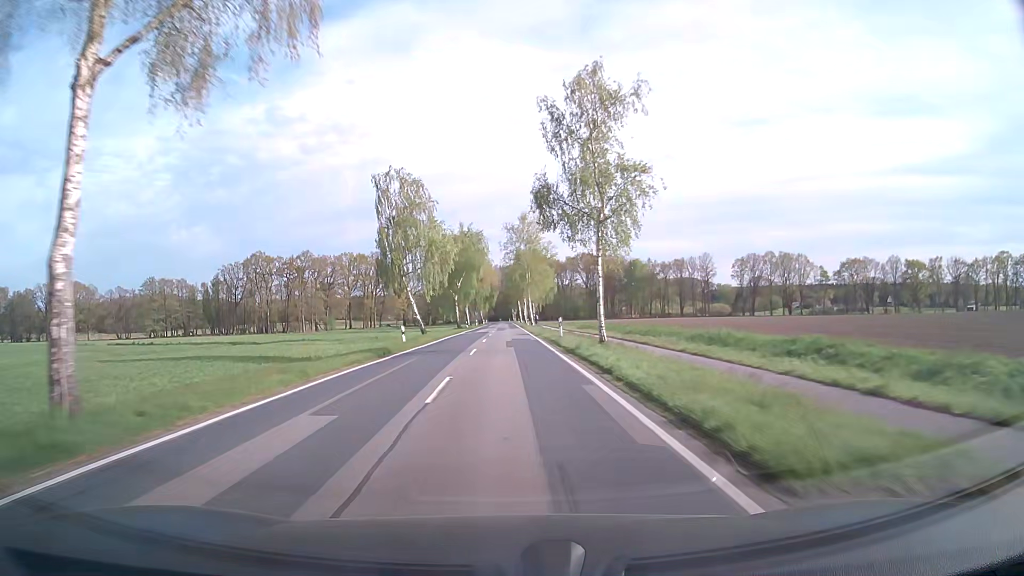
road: secondary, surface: asphalt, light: Day
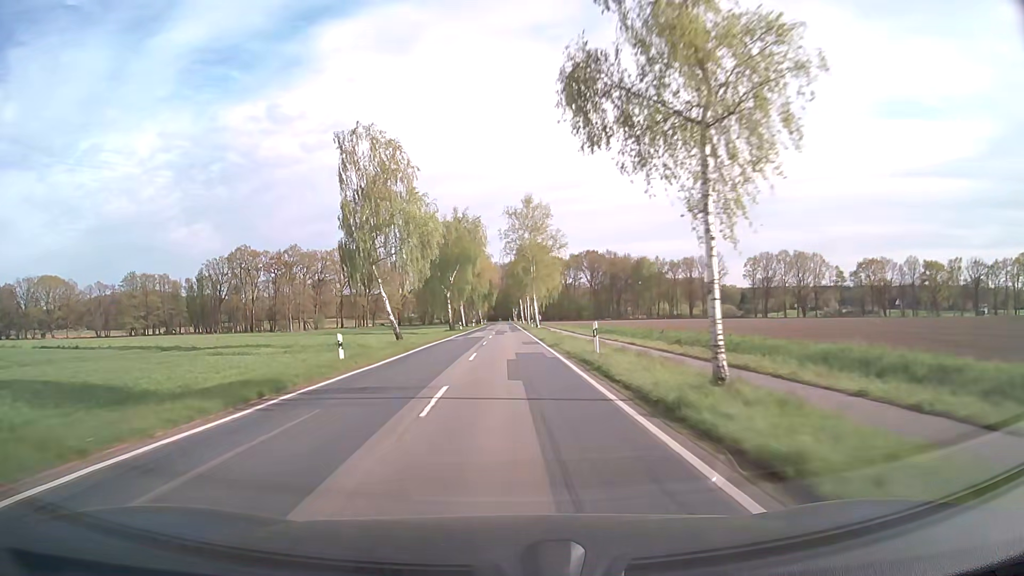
(0.0, +12.8) m; 0°
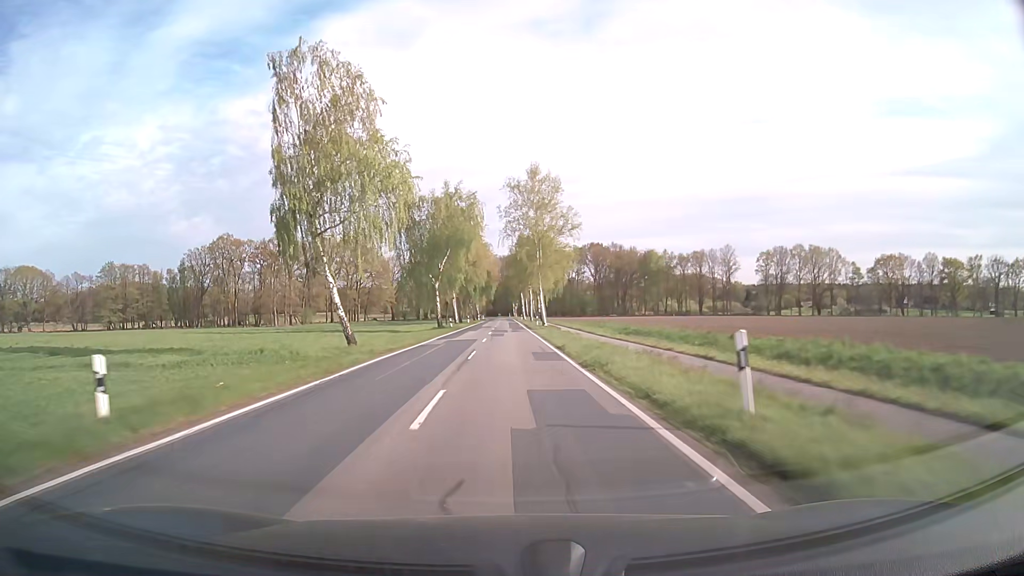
(+0.1, +12.8) m; 0°
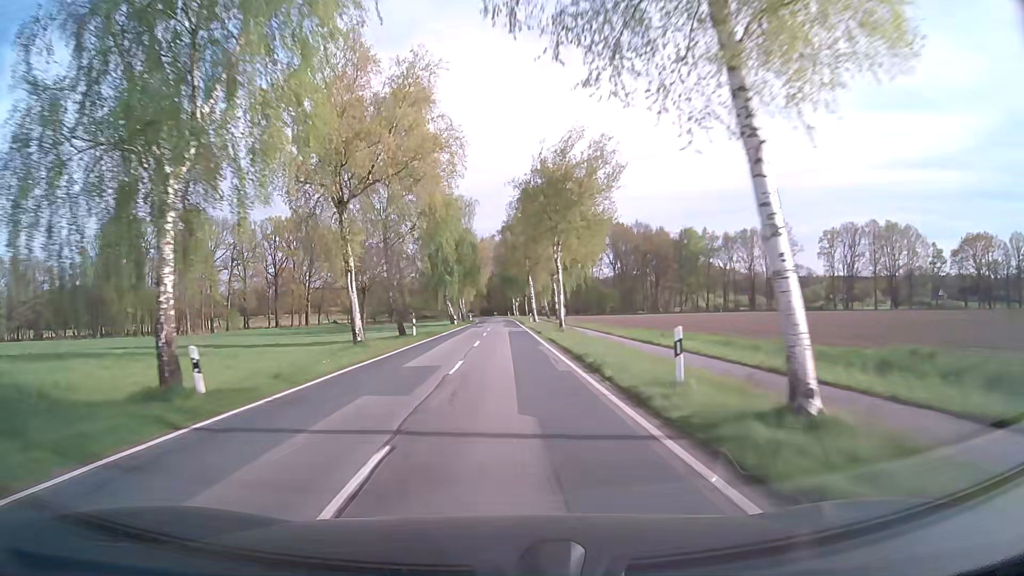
(+0.5, +51.8) m; 0°
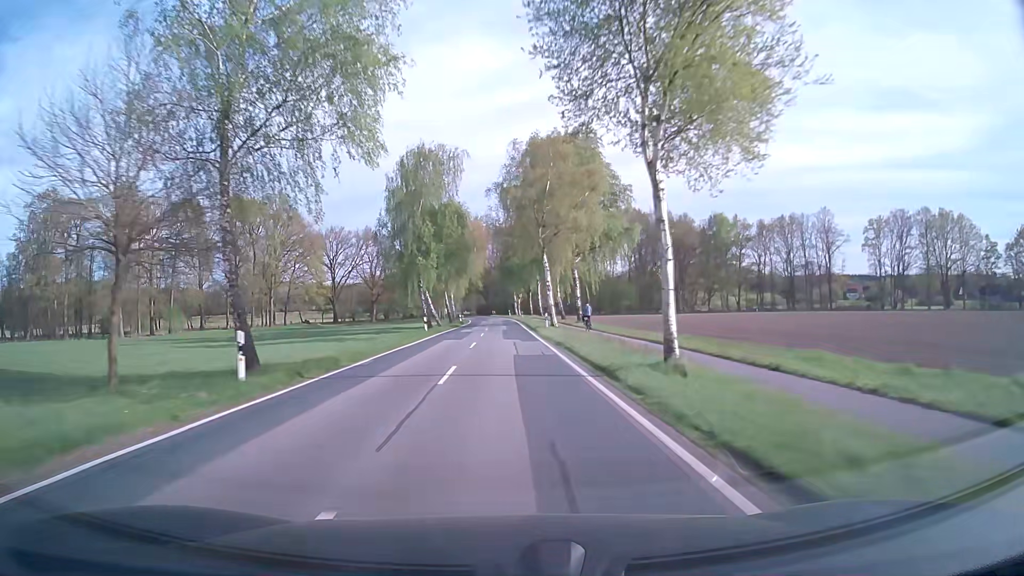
(0.0, +25.7) m; 0°
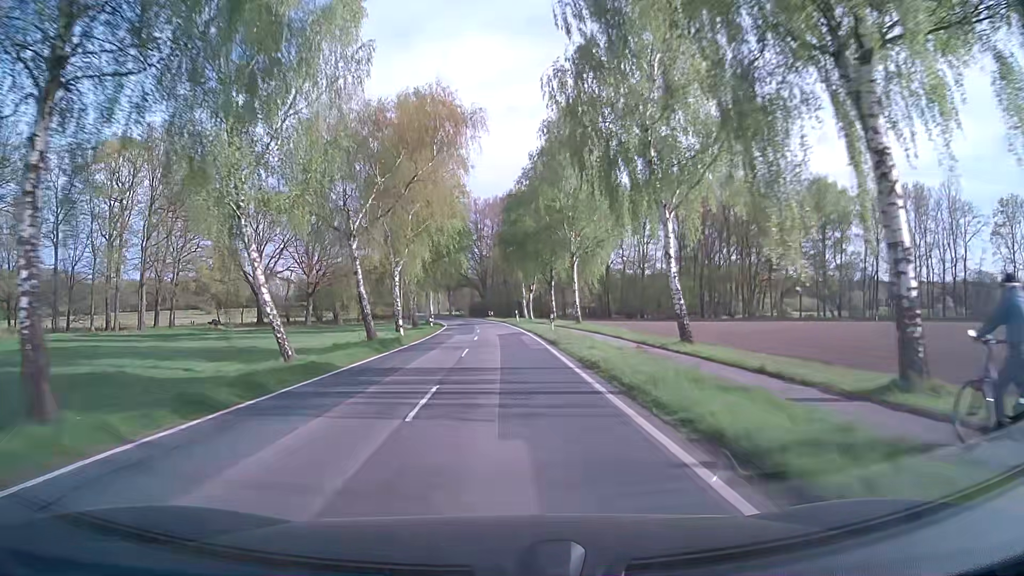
(-0.4, +50.8) m; 0°
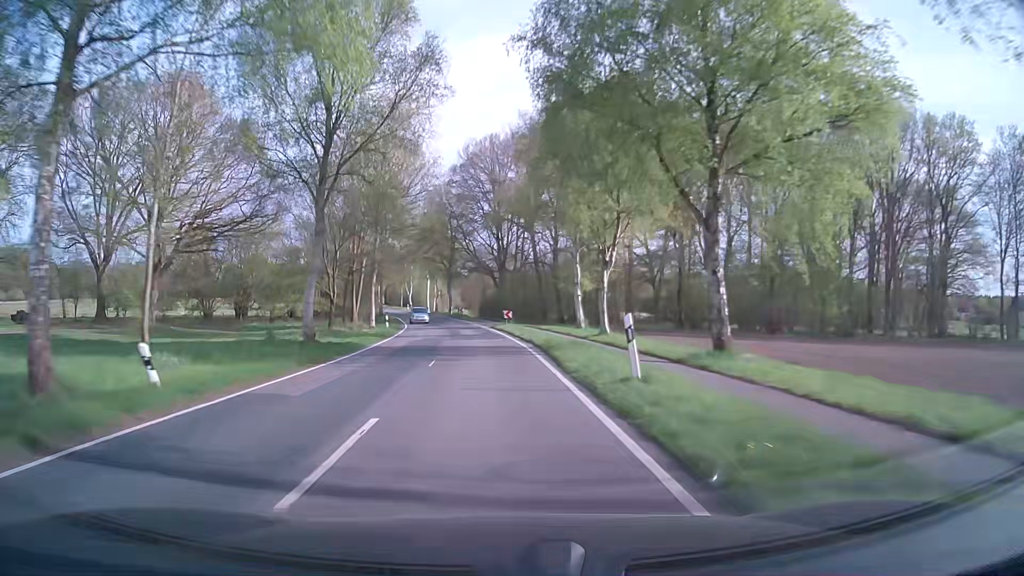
(-0.4, +50.6) m; -2°
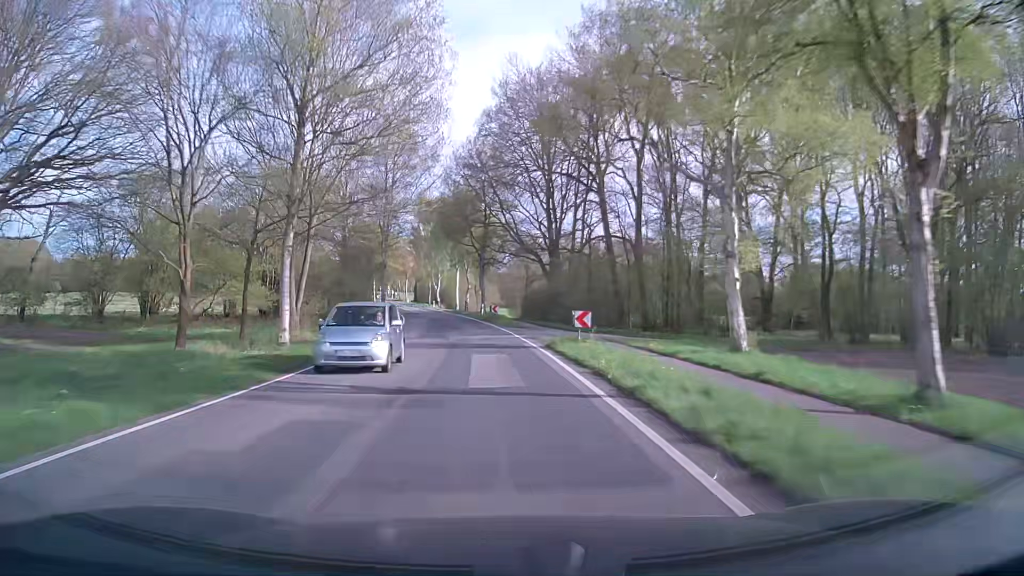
(-0.9, +25.2) m; -3°
(0, +10) (-1, +20) (-1, +30) (-2, +40) (-3, +50) (-5, +60) (-6, +70) (-8, +79) (-10, +89) (-12, +99) m
